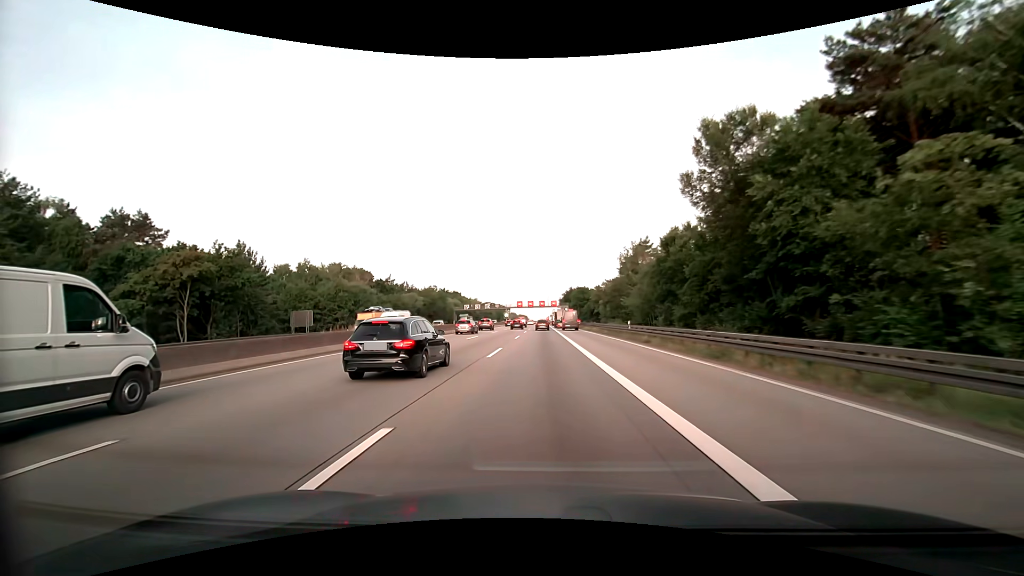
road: motorway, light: Day
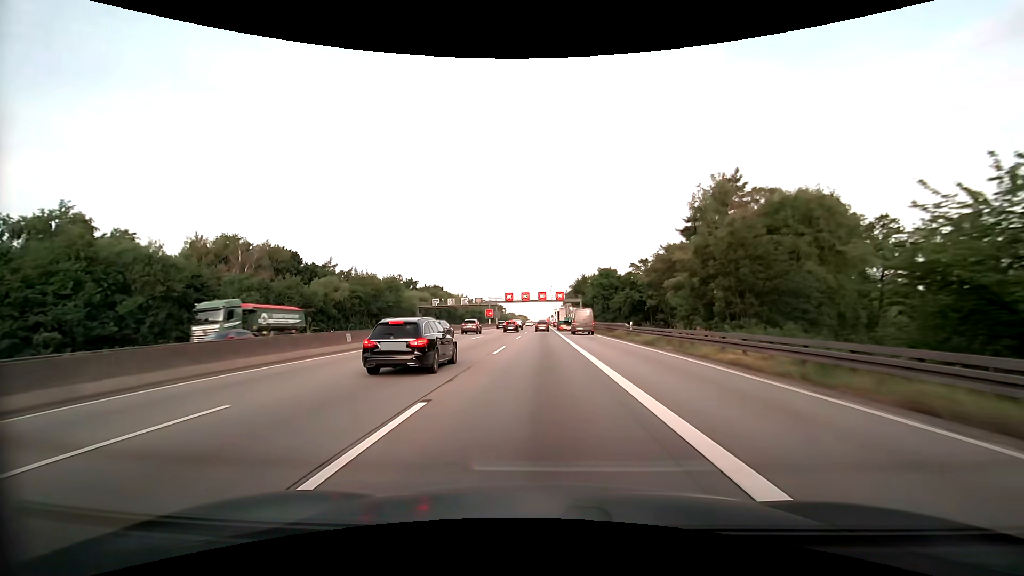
(0.0, +51.7) m; 0°
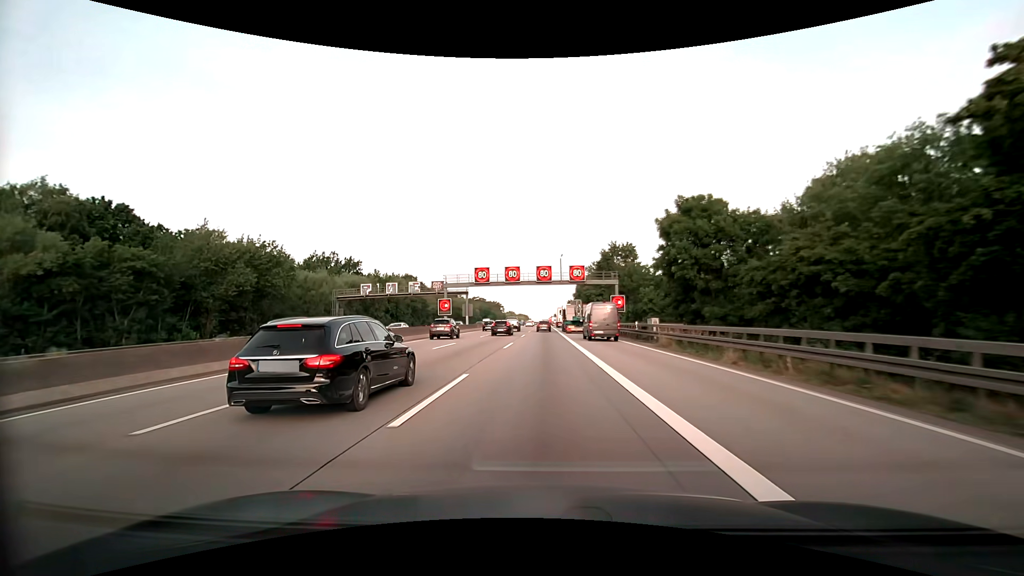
(0.0, +50.0) m; 0°
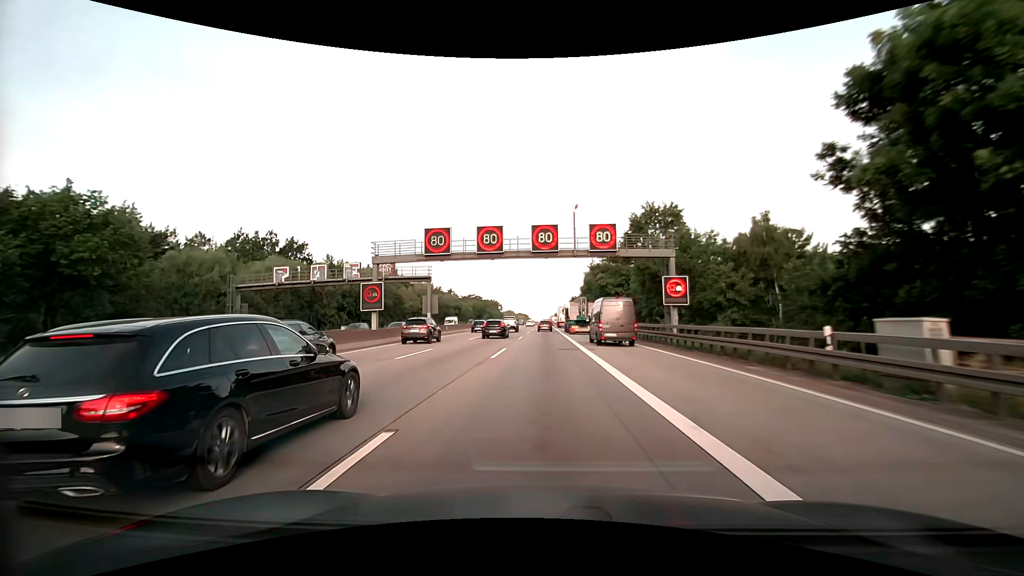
(0.0, +24.3) m; 0°
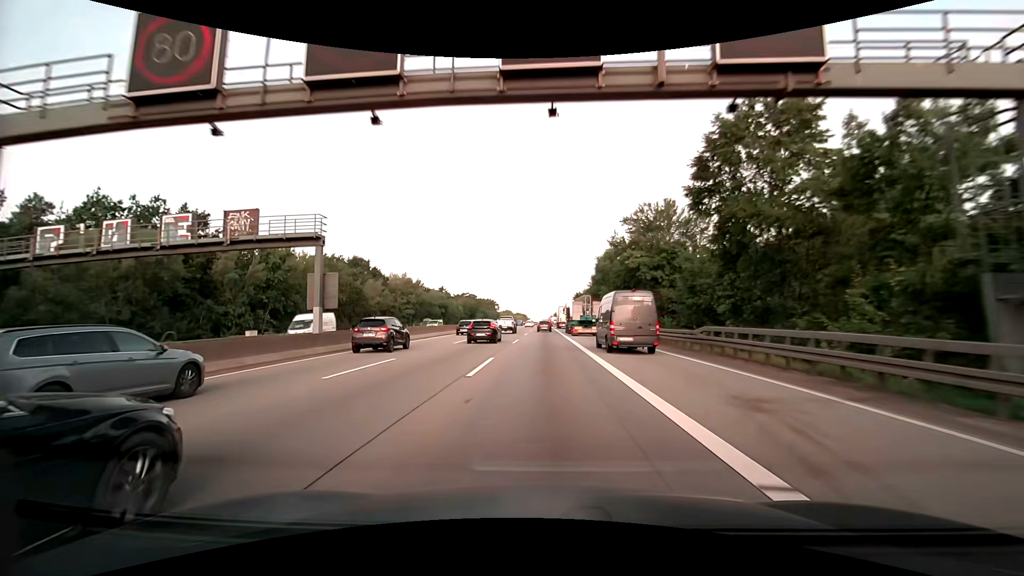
(0.0, +23.9) m; 0°
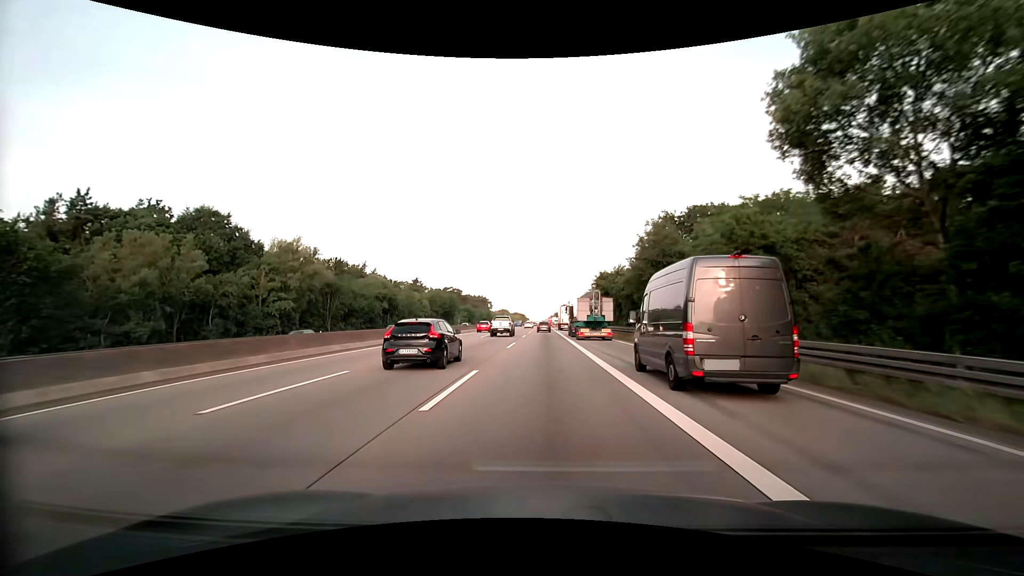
(0.0, +58.4) m; 0°
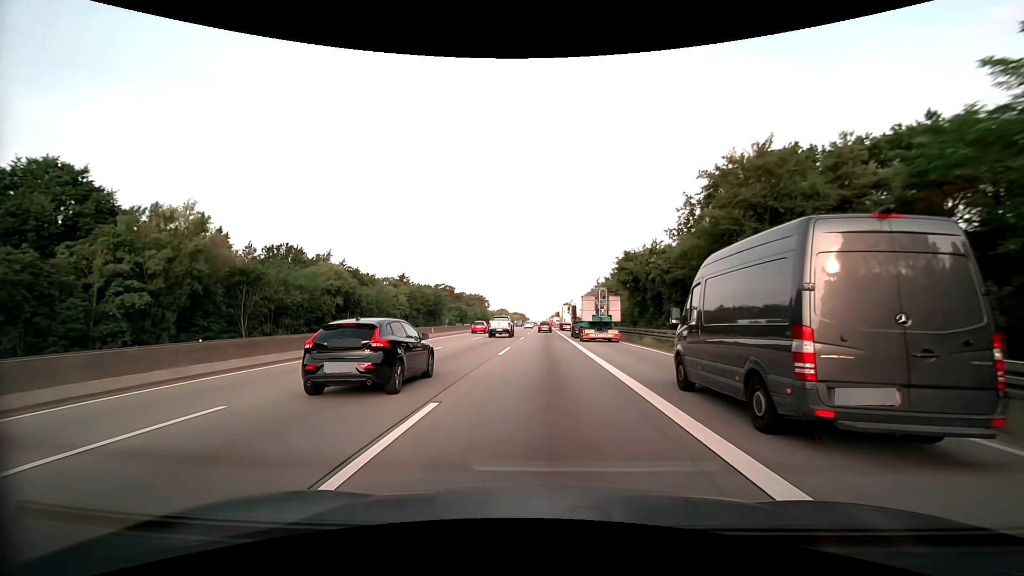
(+0.1, +23.5) m; 0°
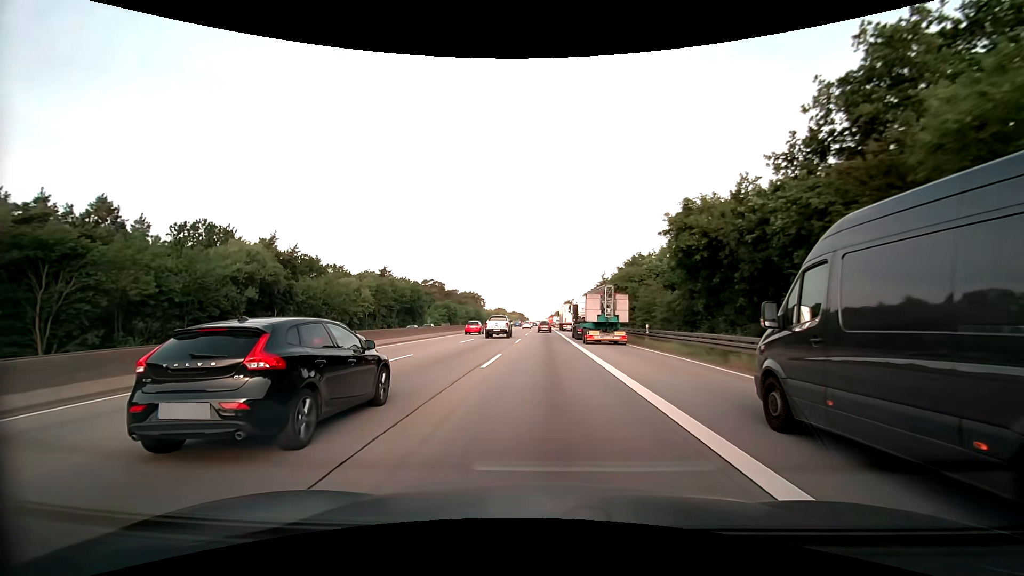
(-0.1, +23.8) m; 0°
(0, +10) (0, +20) (0, +30) (0, +40) (0, +50) (0, +60) (0, +70) (0, +80) (0, +90) (0, +100) m
